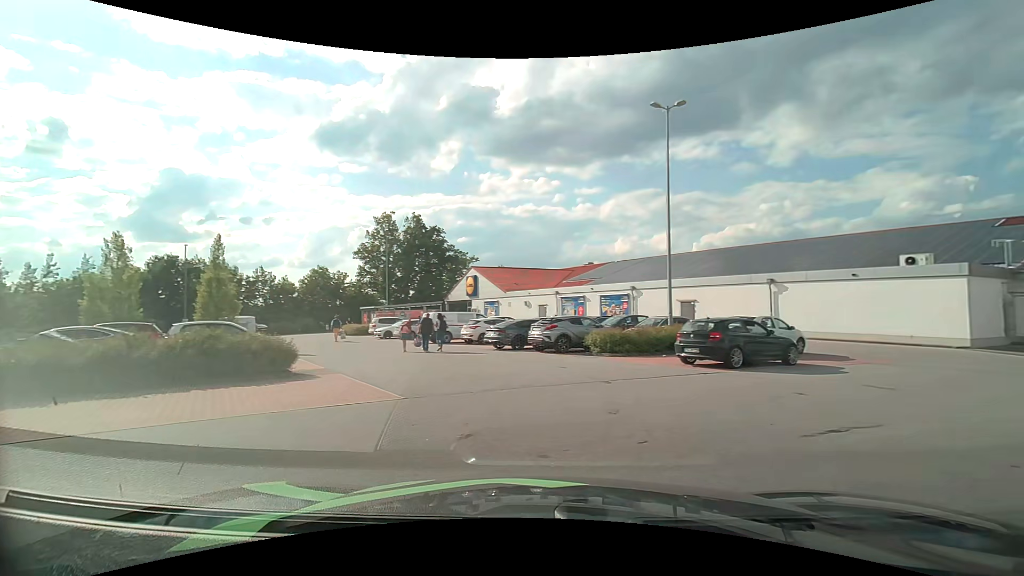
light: Day
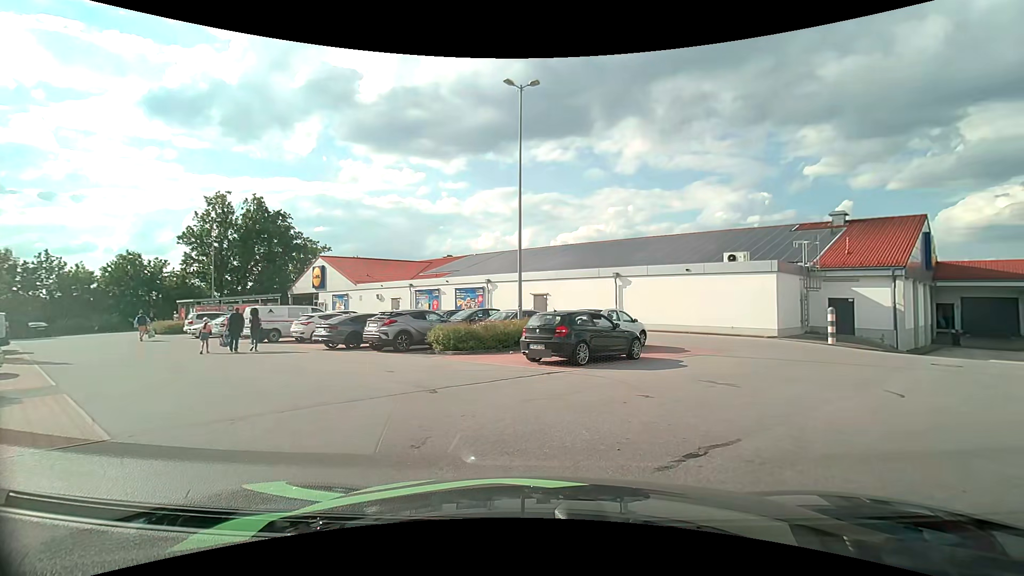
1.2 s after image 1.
(+0.3, +2.3) m; +14°
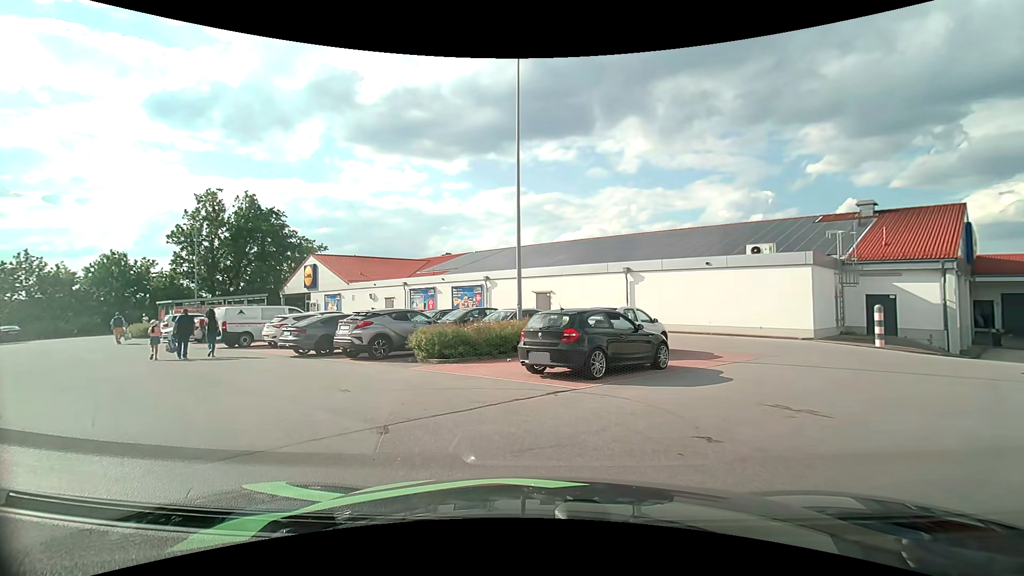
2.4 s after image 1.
(0.0, +2.9) m; +1°
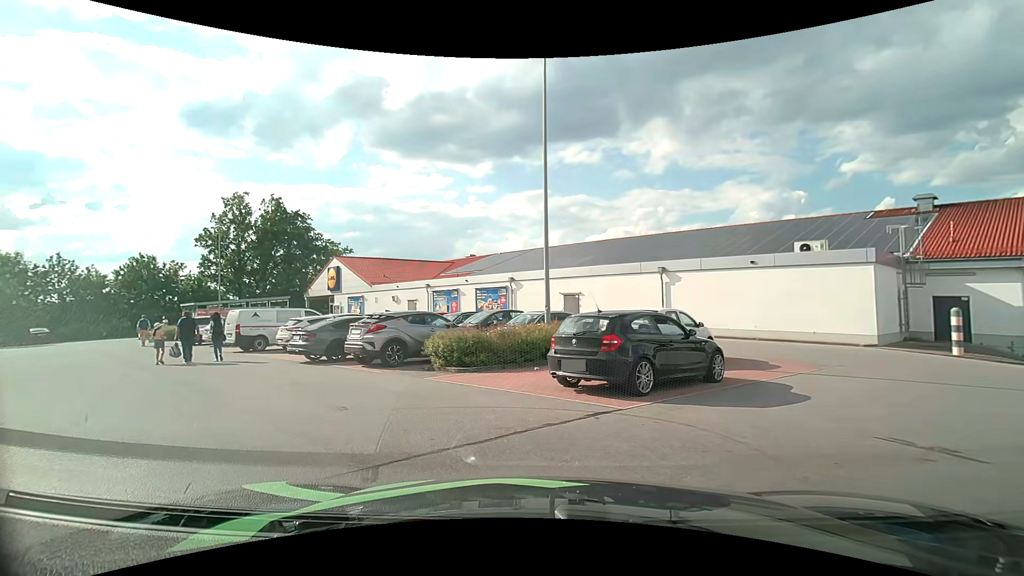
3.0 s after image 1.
(-0.1, +1.5) m; -4°
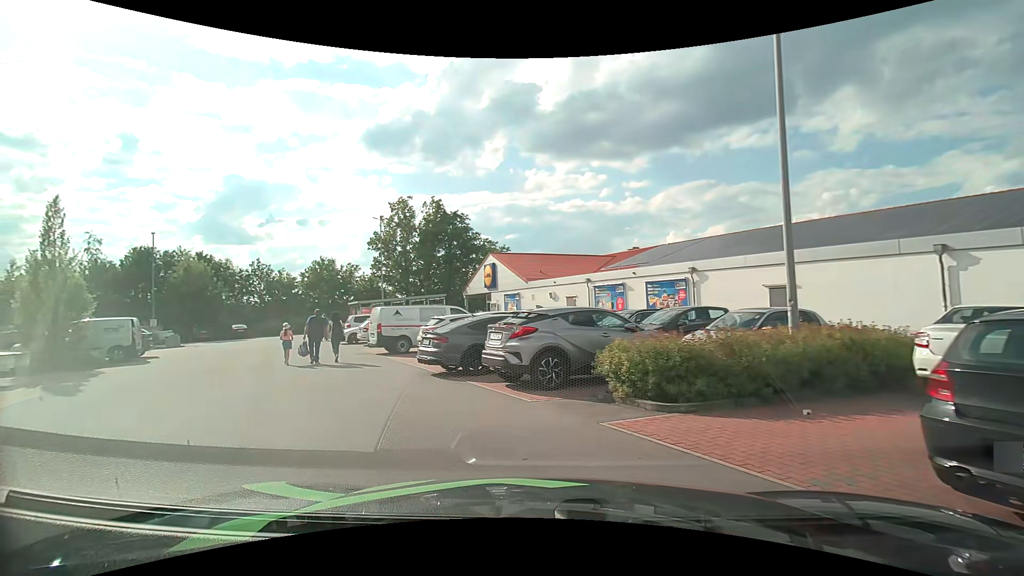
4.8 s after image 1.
(-0.6, +4.7) m; -17°
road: service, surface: asphalt
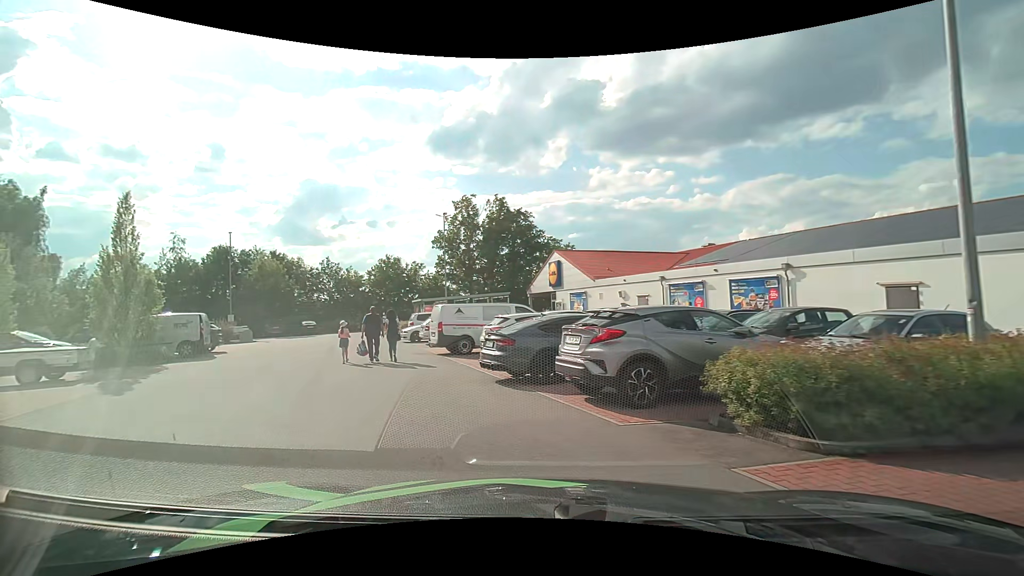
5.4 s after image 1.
(-0.1, +1.6) m; -8°
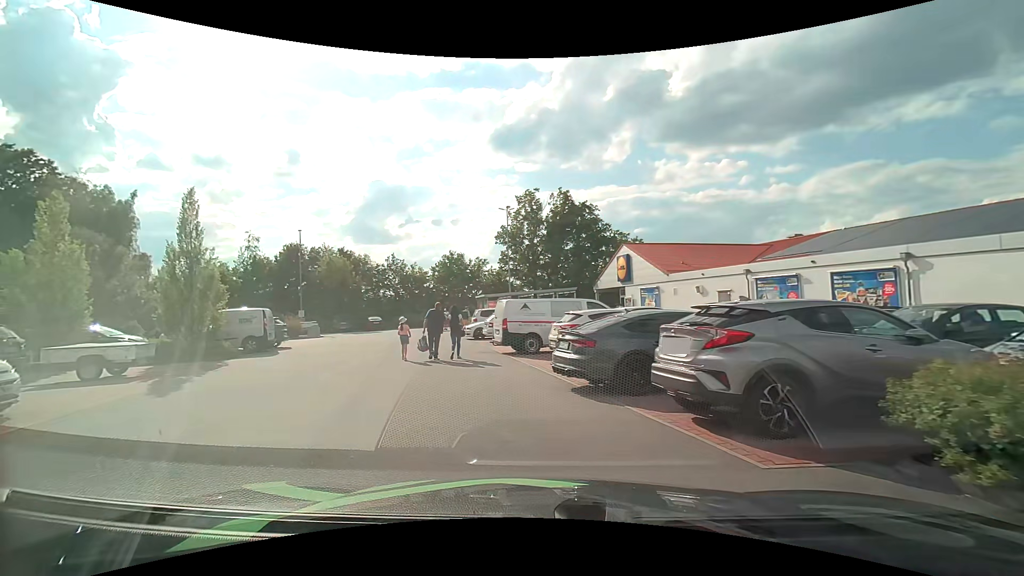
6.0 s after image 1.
(-0.1, +1.6) m; -7°
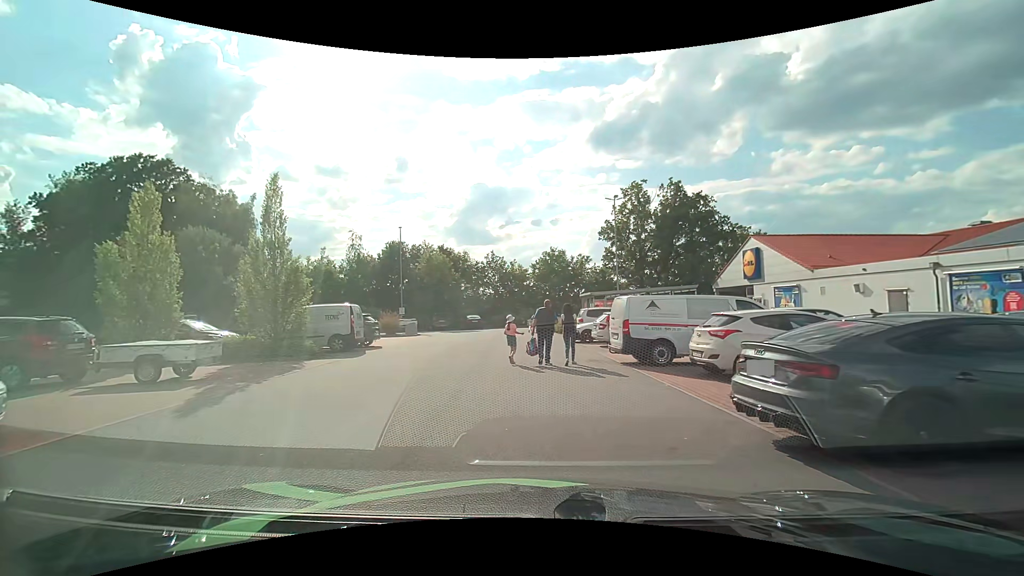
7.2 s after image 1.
(-0.4, +3.3) m; -12°
